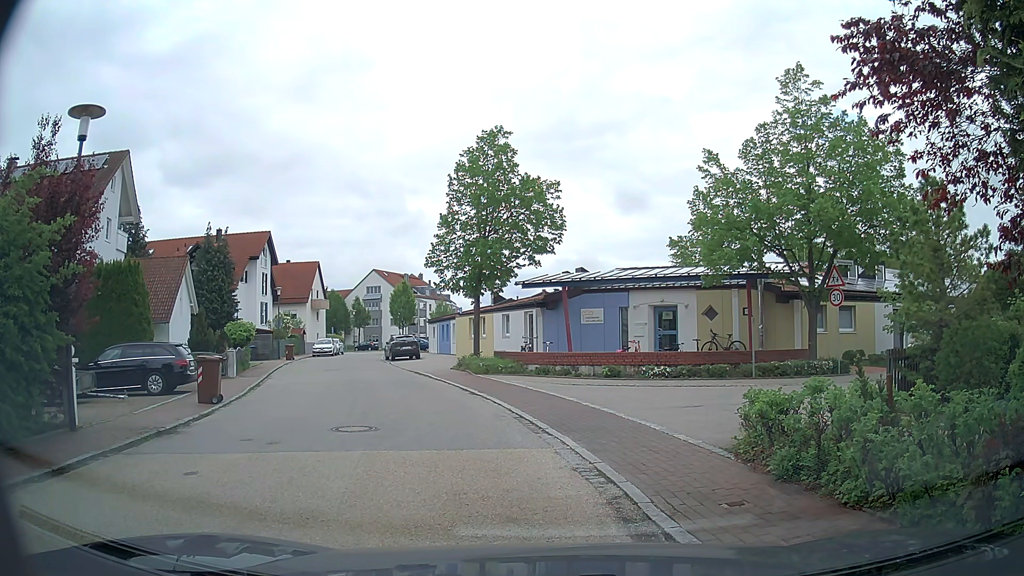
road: residential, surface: asphalt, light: Day
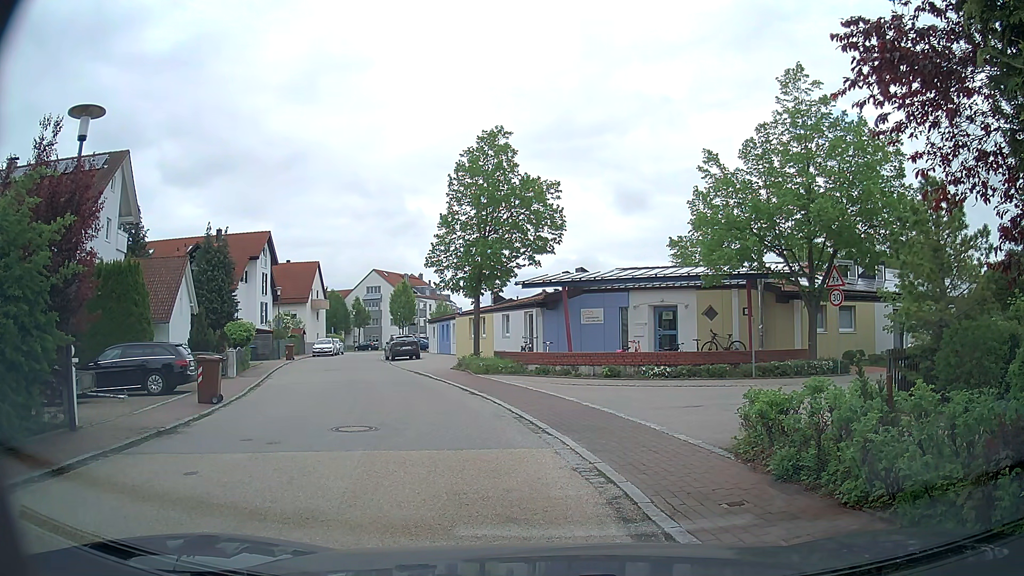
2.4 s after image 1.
(0.0, 0.0) m; 0°
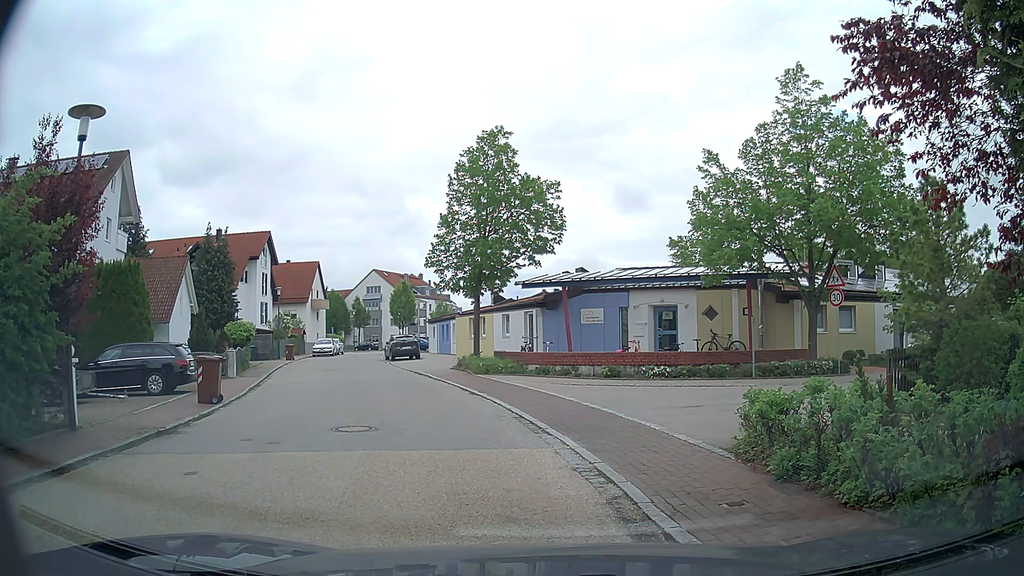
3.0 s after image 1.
(0.0, 0.0) m; 0°
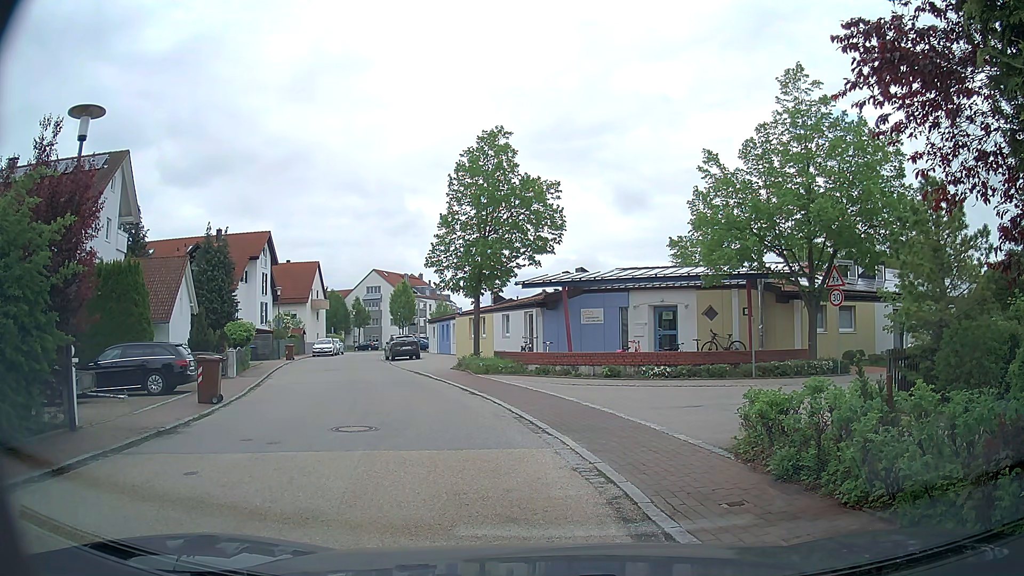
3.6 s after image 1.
(0.0, 0.0) m; 0°
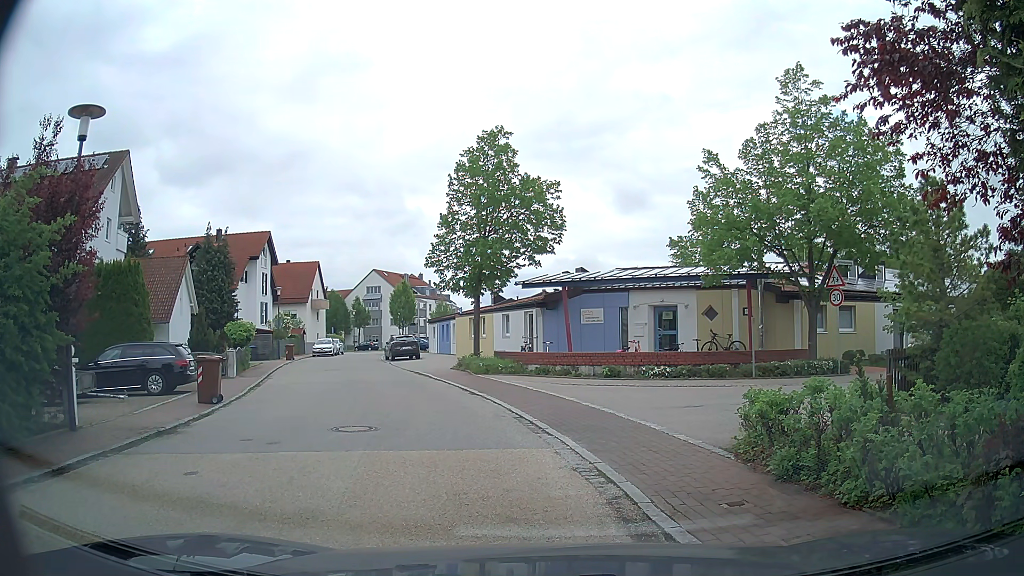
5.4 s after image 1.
(0.0, 0.0) m; 0°
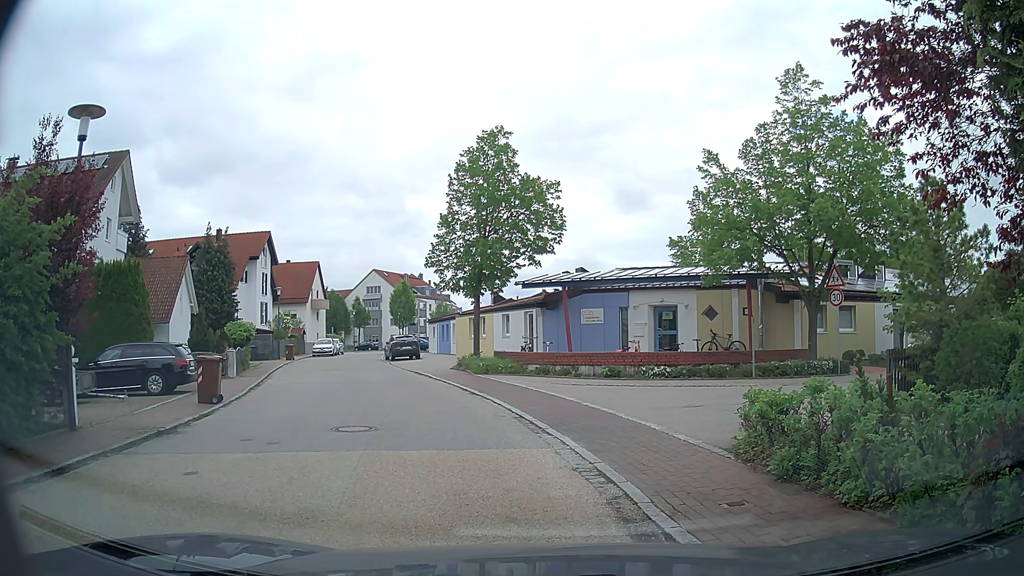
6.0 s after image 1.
(0.0, 0.0) m; 0°
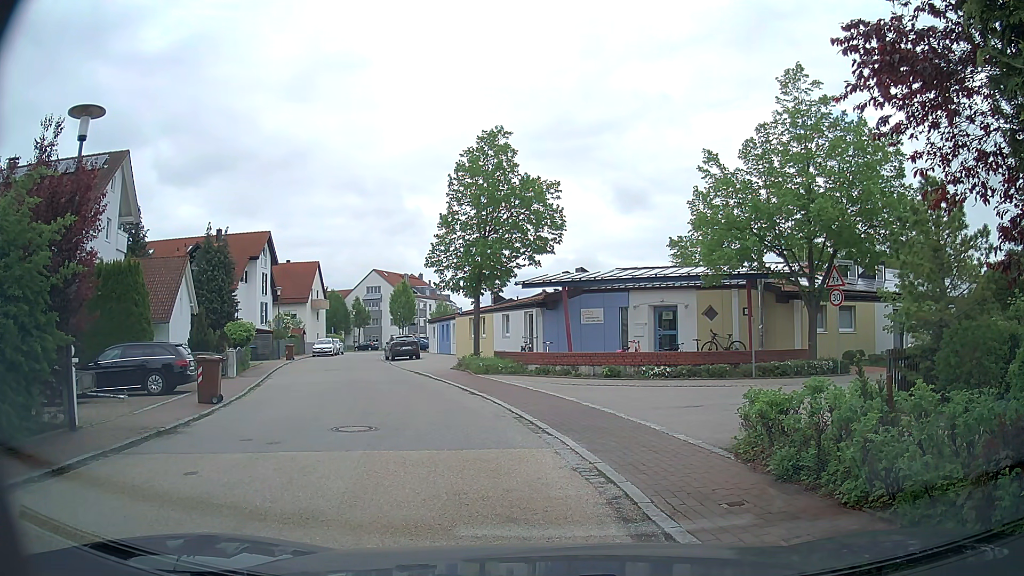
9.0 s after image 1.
(0.0, 0.0) m; 0°
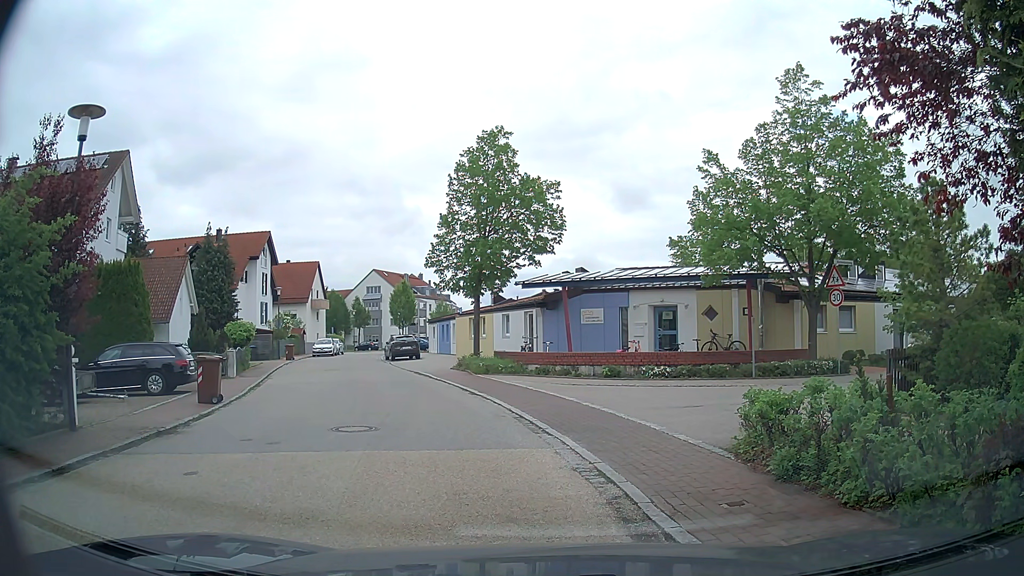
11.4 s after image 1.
(0.0, 0.0) m; 0°
